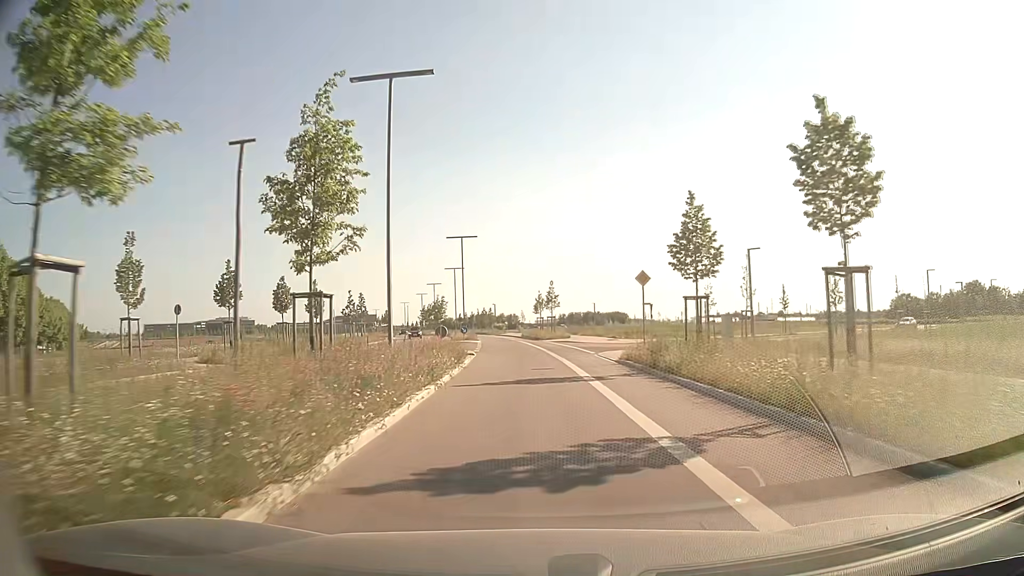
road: tertiary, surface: asphalt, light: Day
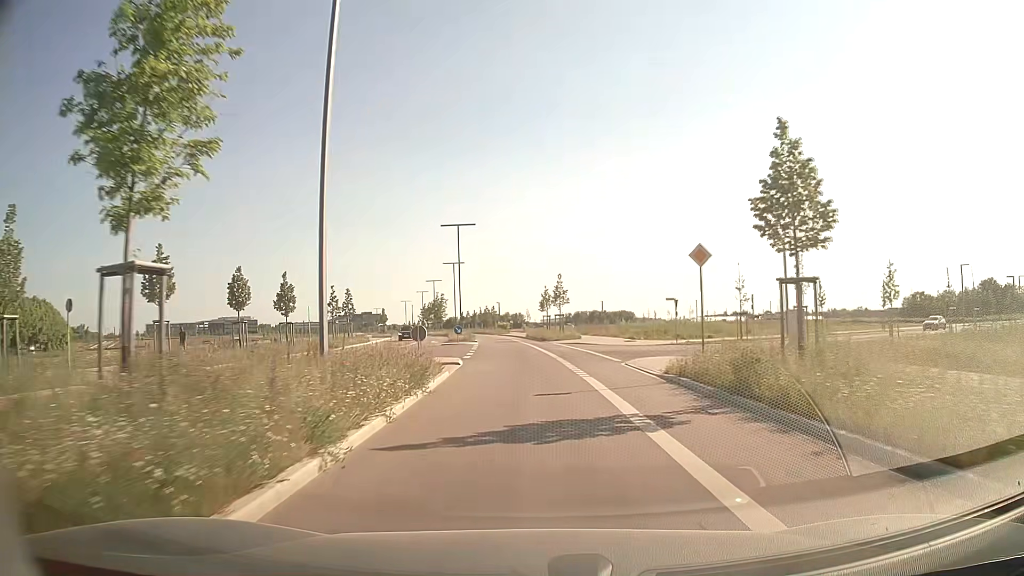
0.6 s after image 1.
(0.0, +7.6) m; 0°
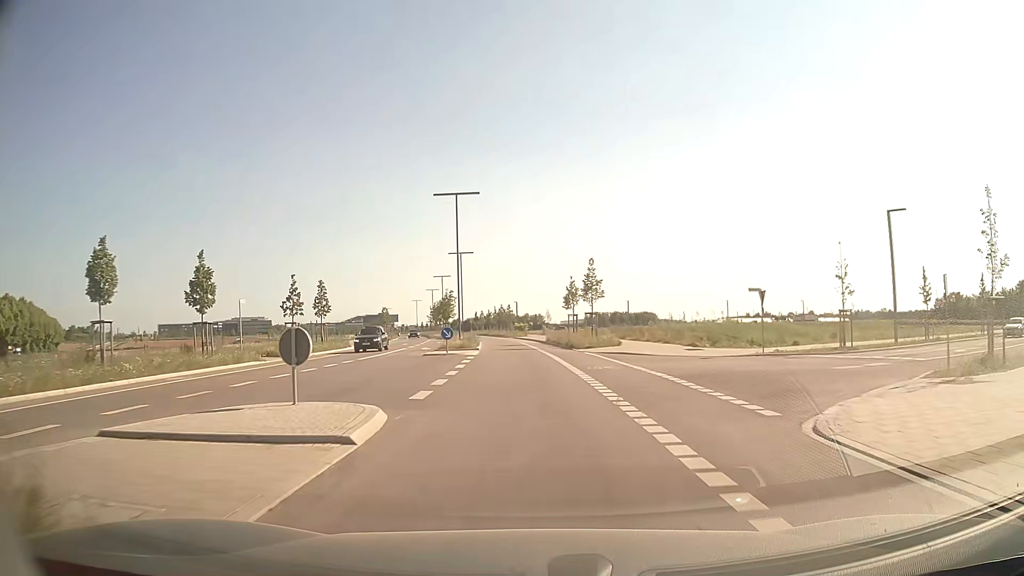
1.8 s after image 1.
(-0.2, +14.5) m; -2°
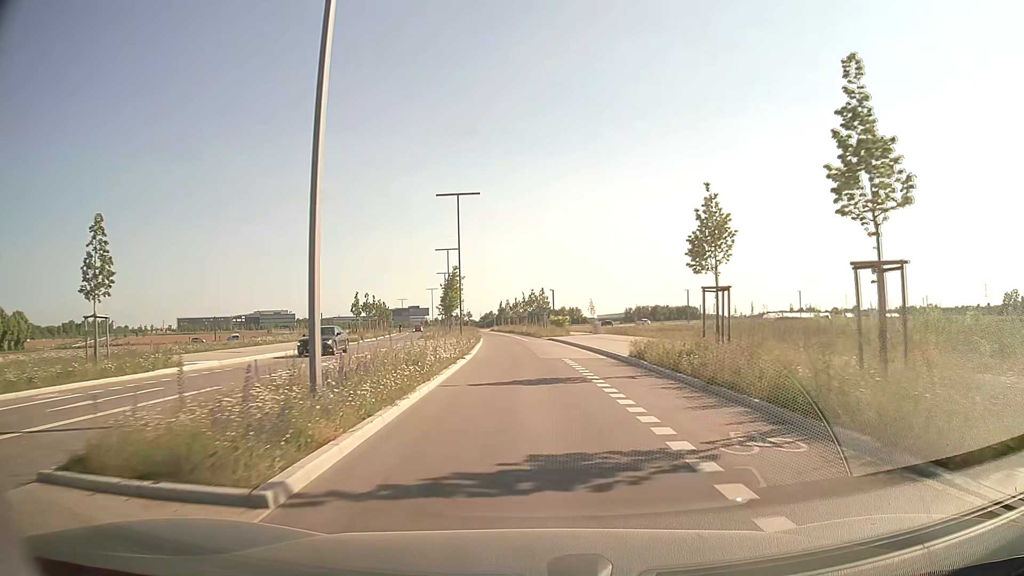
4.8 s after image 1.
(-0.8, +33.6) m; -3°
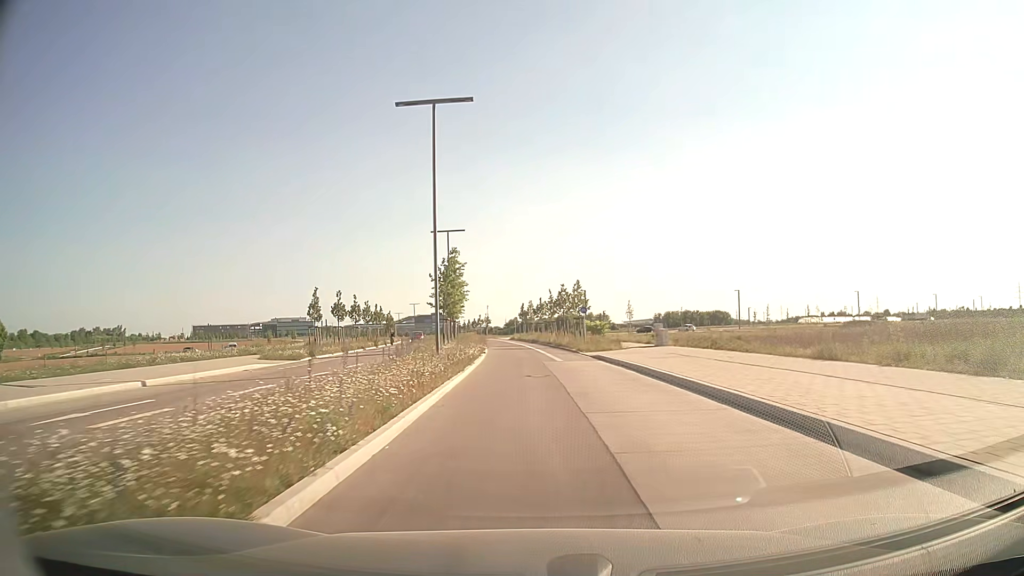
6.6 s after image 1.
(-0.5, +21.2) m; -2°
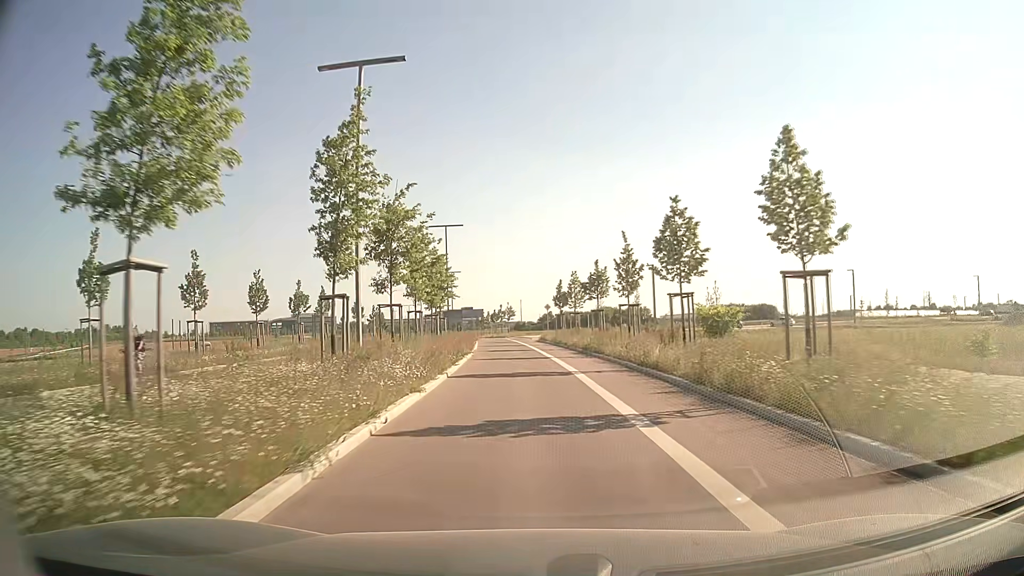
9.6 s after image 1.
(-0.9, +38.9) m; -3°
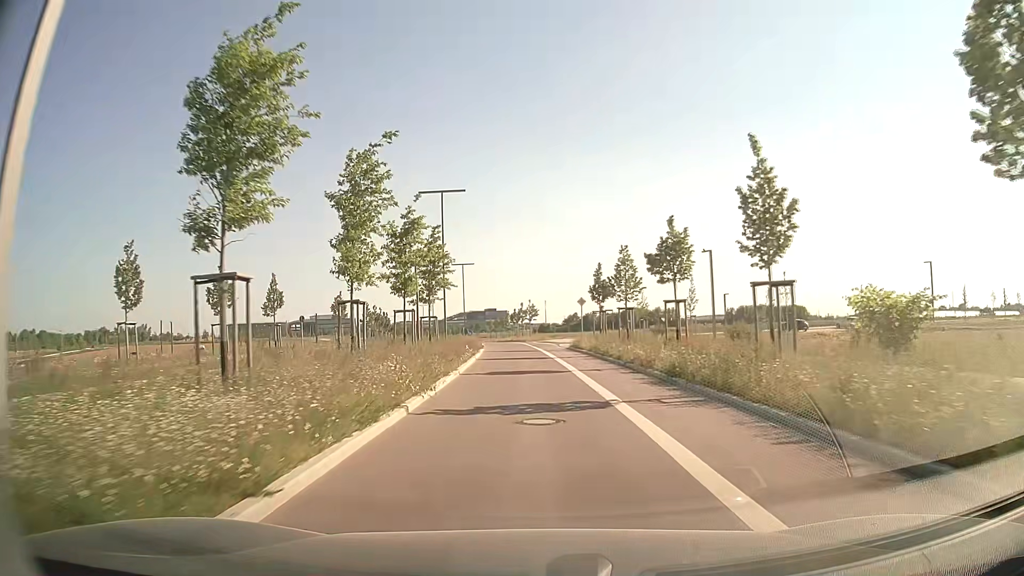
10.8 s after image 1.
(-0.2, +16.0) m; -2°
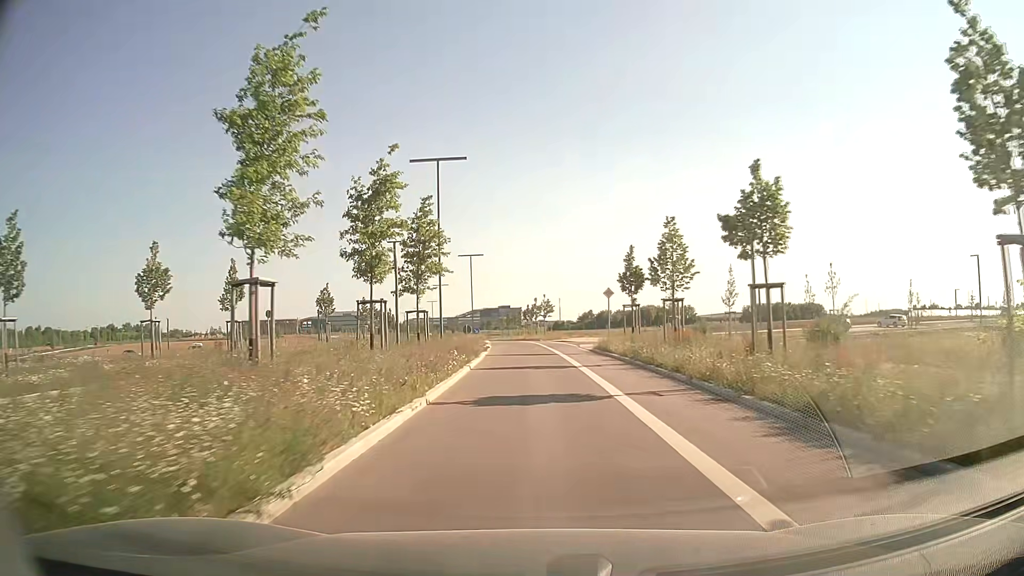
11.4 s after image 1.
(-0.1, +7.9) m; -2°
(0, +10) (0, +20) (0, +30) (-1, +40) (-1, +50) (-2, +60) (-3, +70) (-4, +80) (-5, +90) (-6, +100) m
